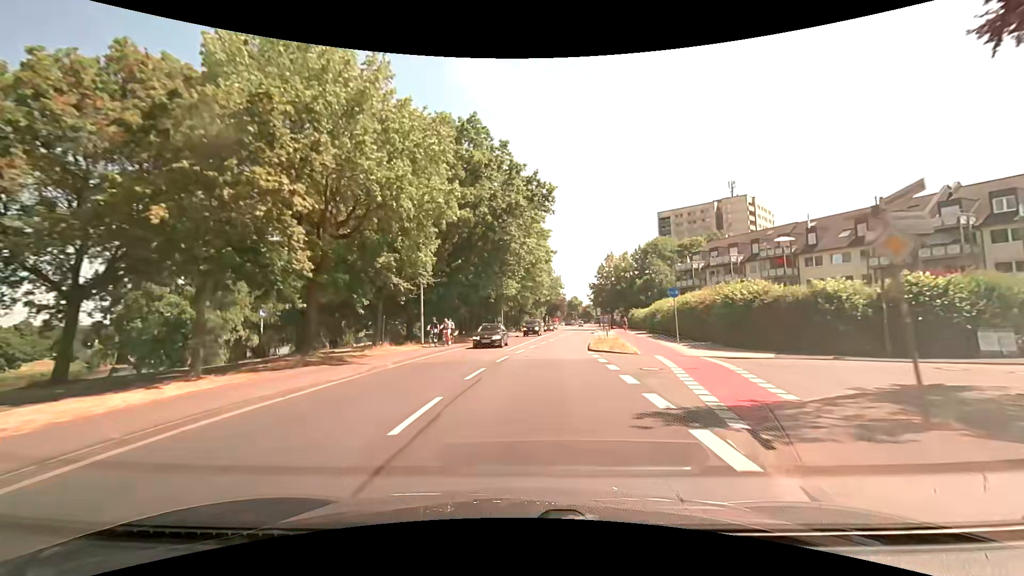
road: tertiary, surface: asphalt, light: Day
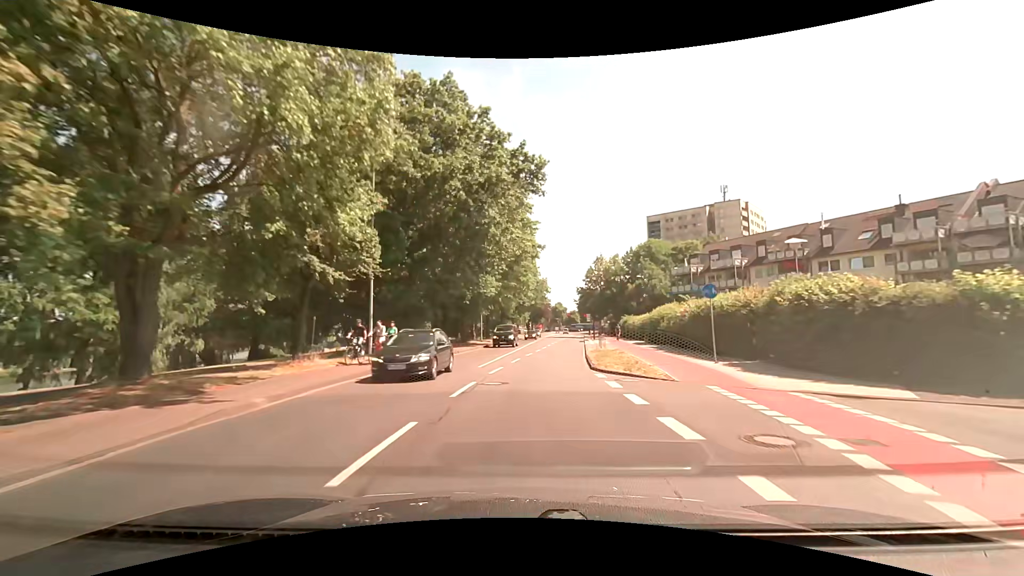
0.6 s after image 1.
(+0.1, +7.5) m; +1°
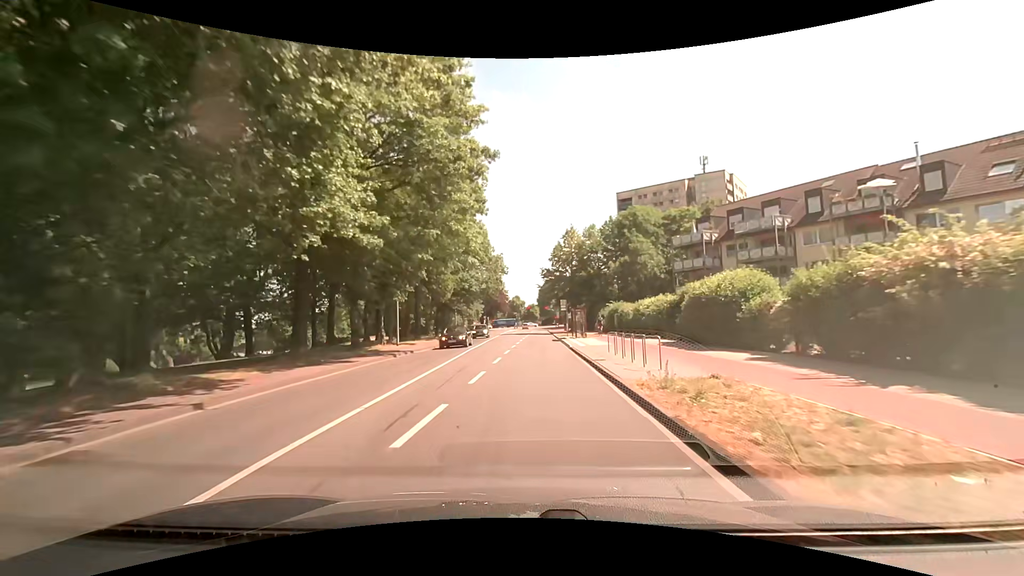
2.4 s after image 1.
(+1.3, +22.6) m; +5°
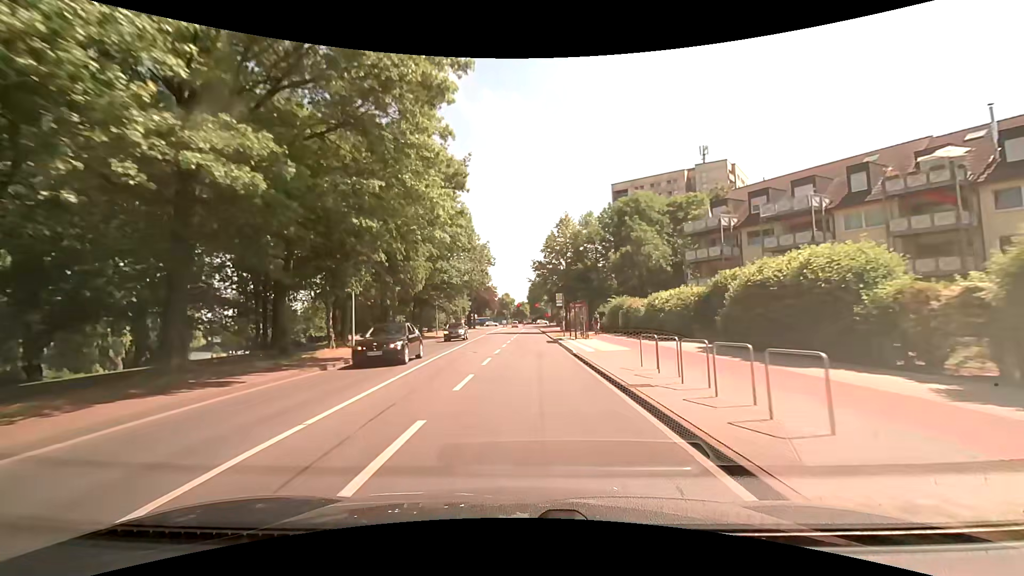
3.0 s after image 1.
(+0.1, +7.5) m; +1°
(0, +10) (0, +20) (0, +30) (0, +40) (+1, +50) (+1, +60) (+1, +70) (+1, +80) (+1, +90) (+2, +100) m
